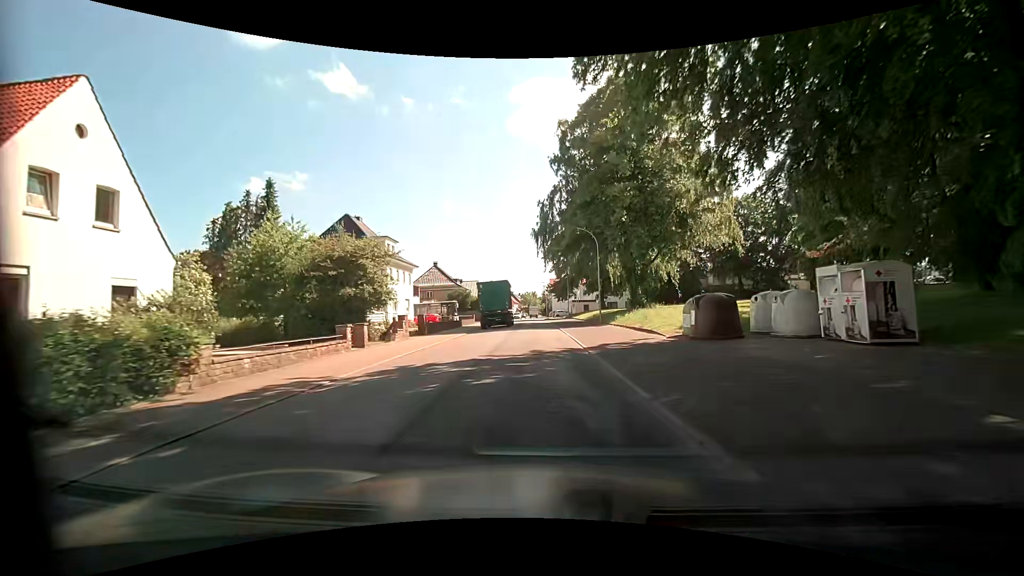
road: residential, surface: asphalt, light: Day
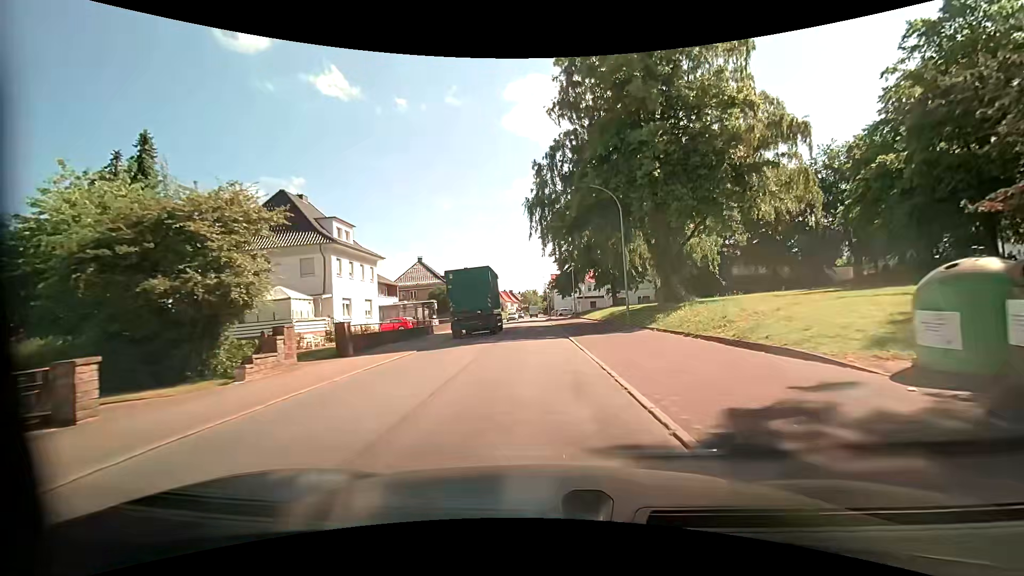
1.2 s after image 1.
(0.0, +12.6) m; -1°
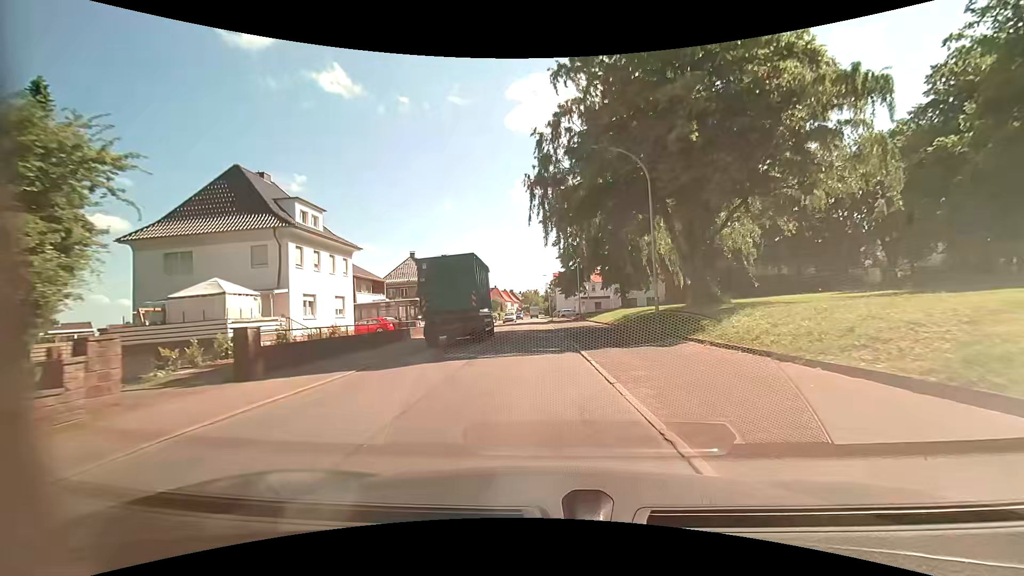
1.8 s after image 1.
(0.0, +6.4) m; 0°
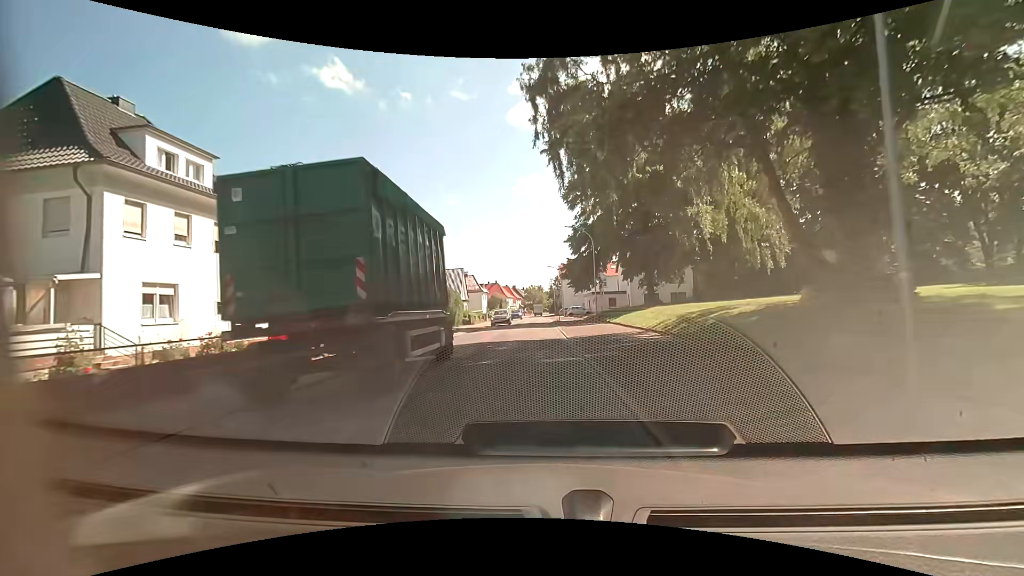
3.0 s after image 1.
(0.0, +13.1) m; 0°
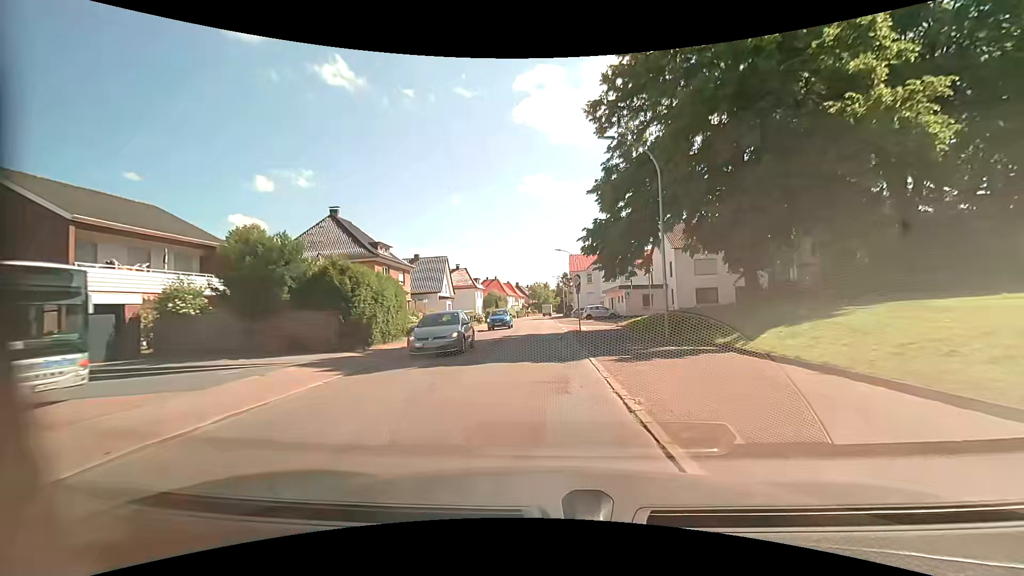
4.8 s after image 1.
(-0.2, +21.2) m; -1°
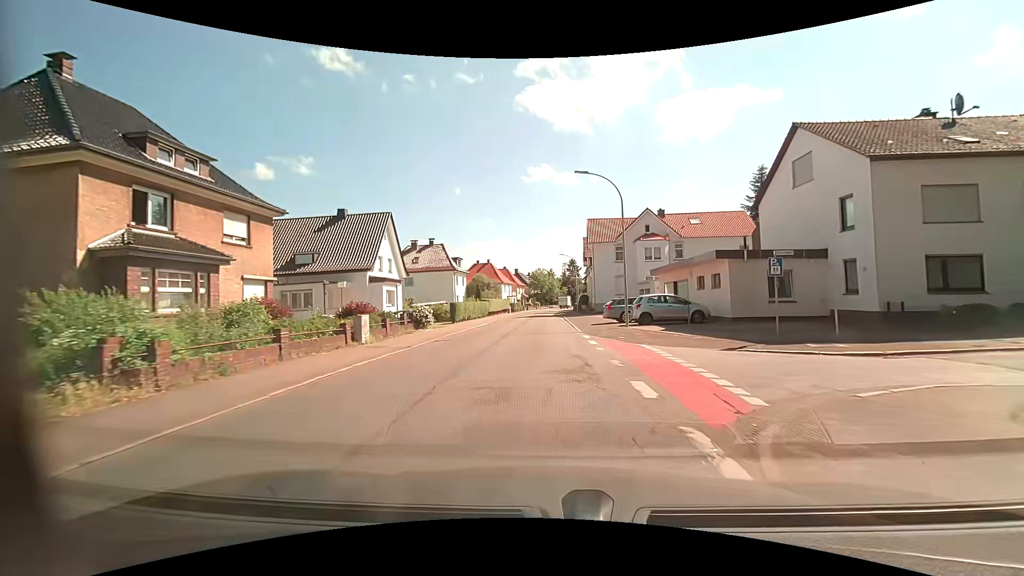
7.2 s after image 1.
(-0.2, +28.3) m; -1°
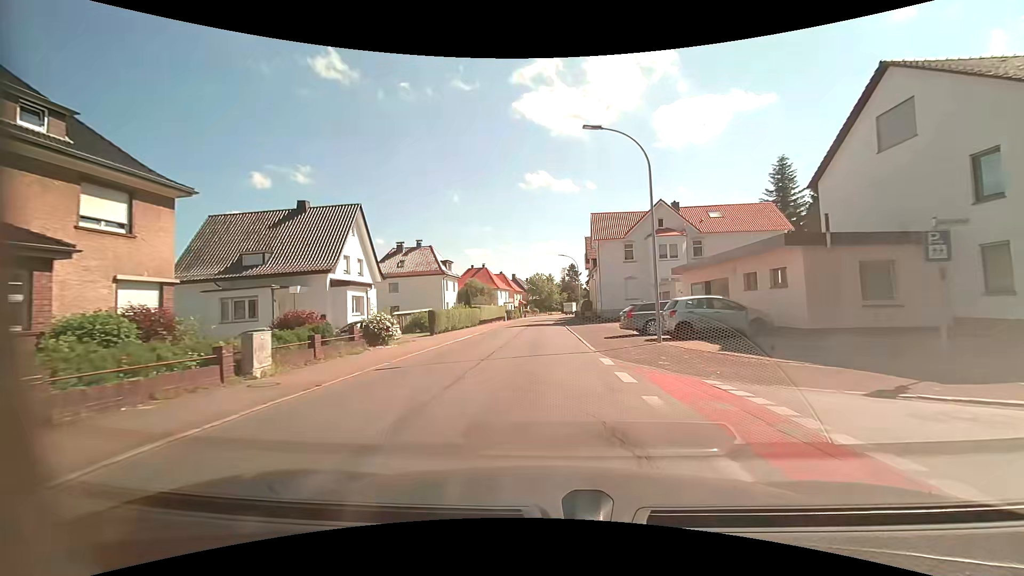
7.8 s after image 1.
(+0.1, +7.0) m; 0°
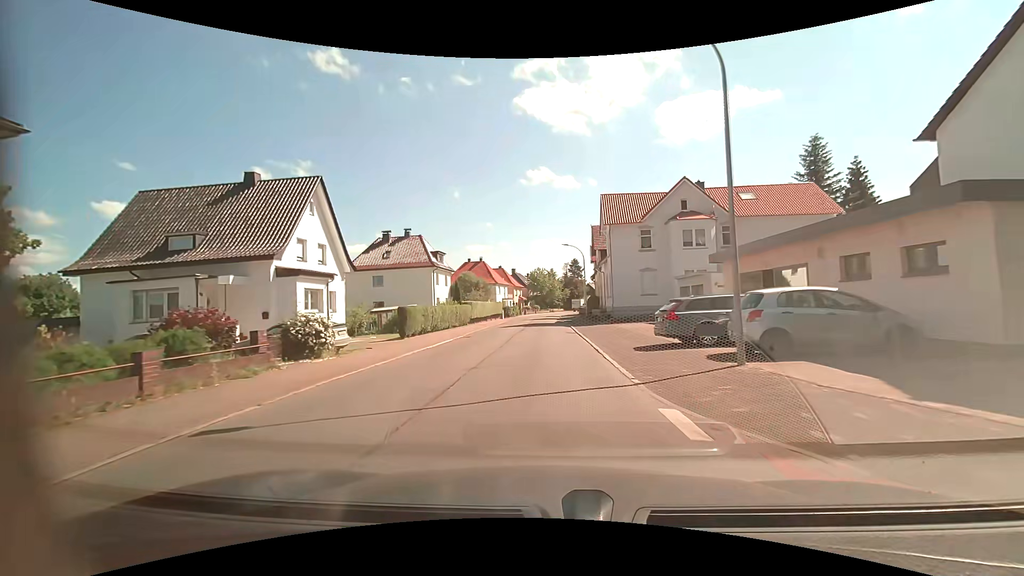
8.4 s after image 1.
(0.0, +6.9) m; 0°
(0, +10) (0, +20) (0, +30) (0, +40) (0, +50) (0, +60) (0, +70) (+1, +80) (+2, +90) (+3, +100) m
